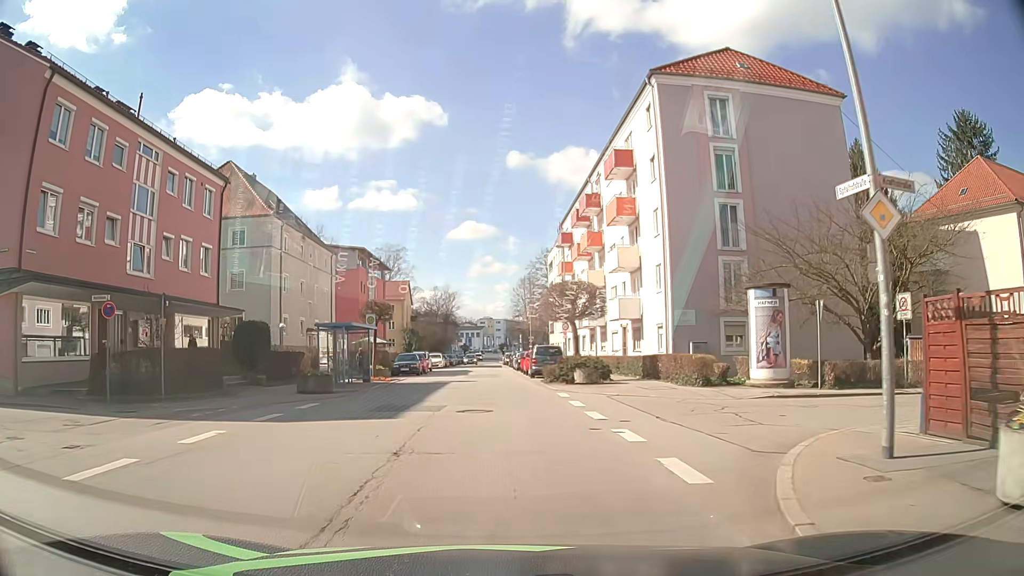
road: tertiary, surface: asphalt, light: Day
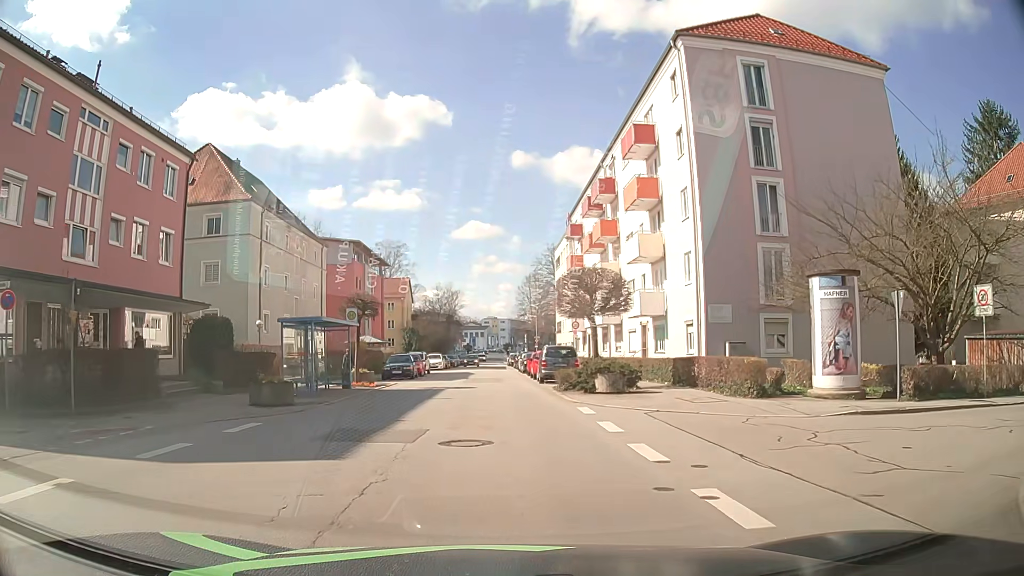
(0.0, +4.6) m; -1°
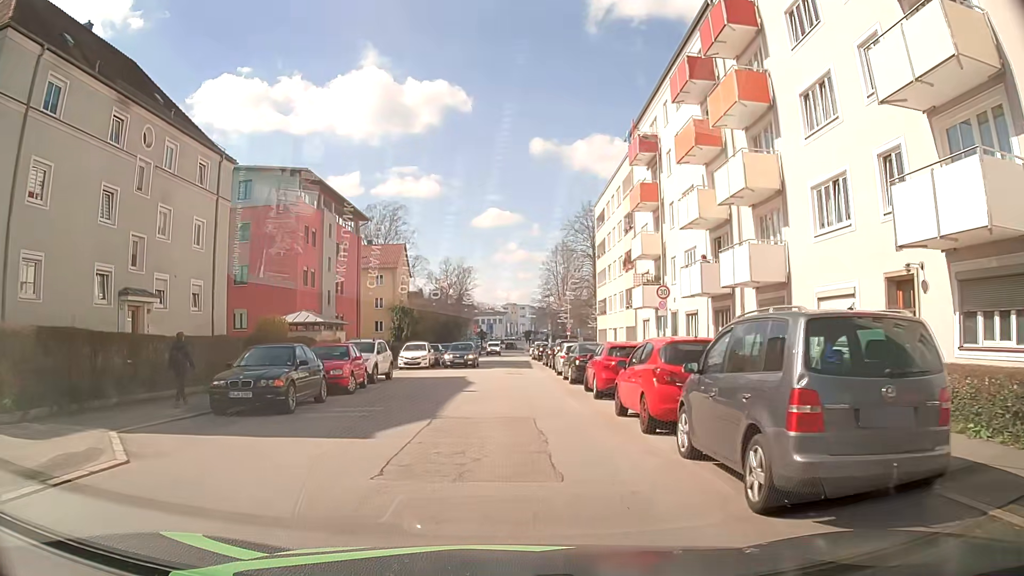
(-0.1, +23.7) m; -1°
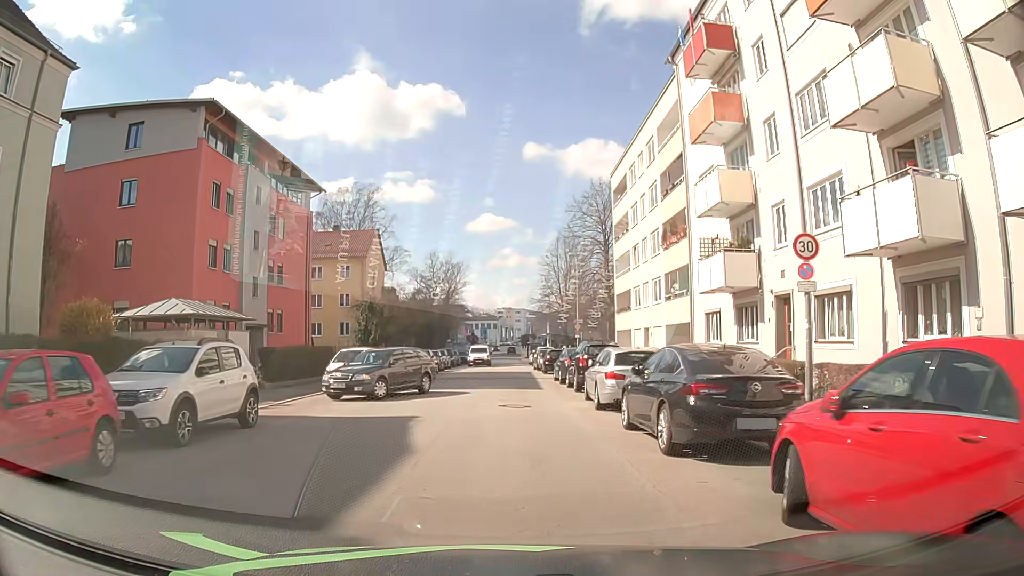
(+0.1, +14.3) m; 0°
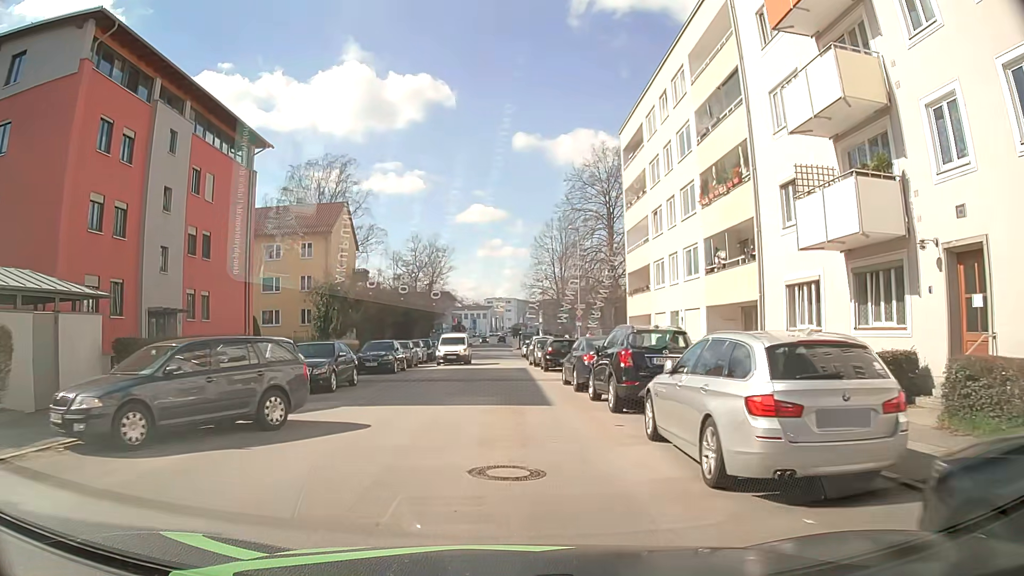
(+0.1, +9.4) m; +2°
